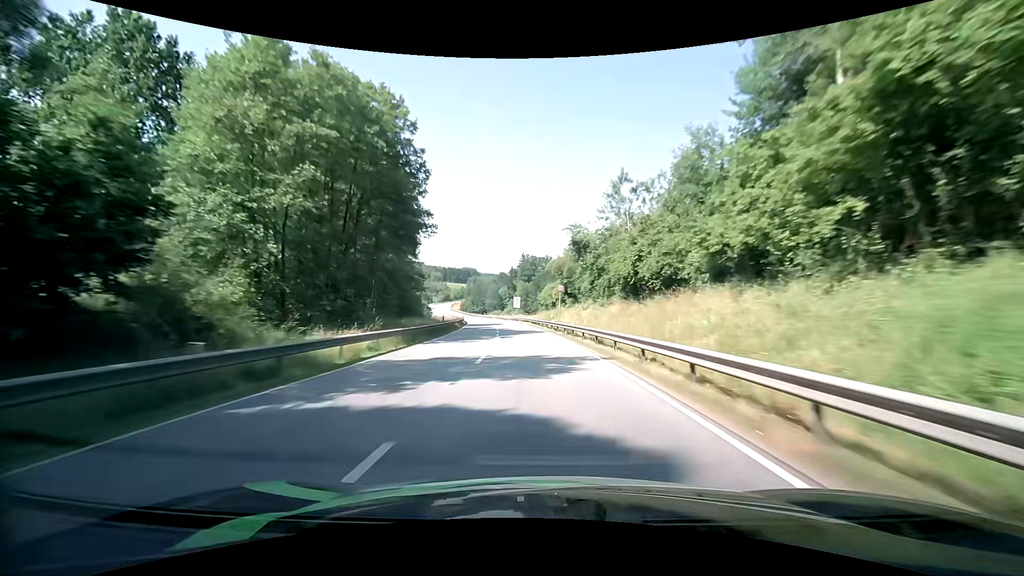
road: primary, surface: asphalt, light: Day
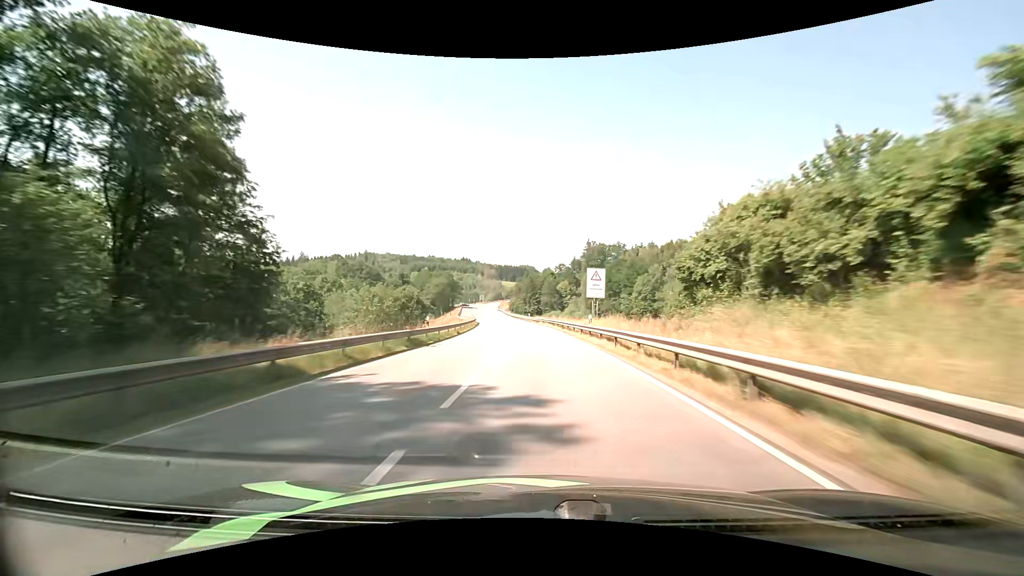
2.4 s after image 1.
(-3.8, +61.7) m; -7°
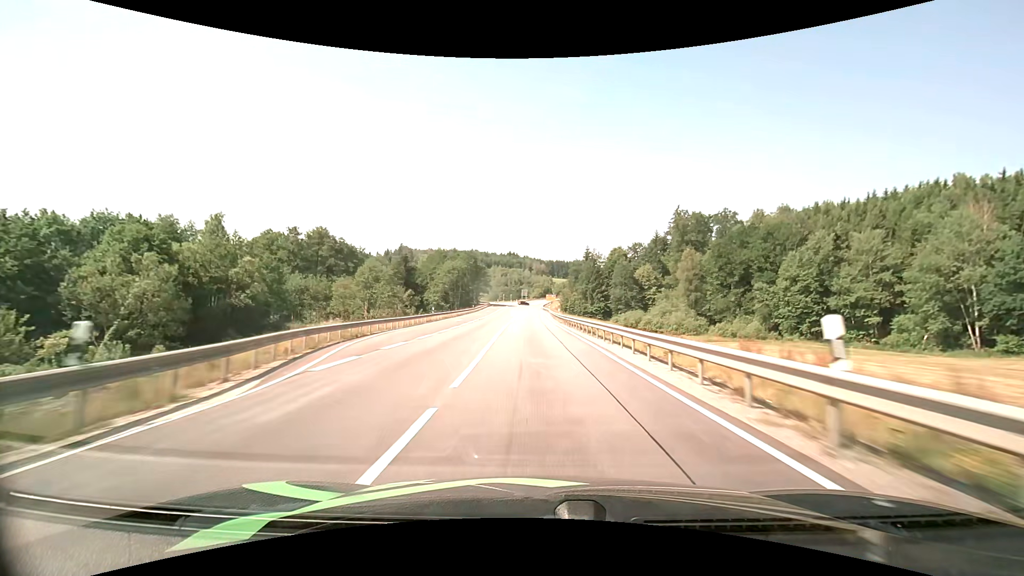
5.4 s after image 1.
(-4.1, +76.8) m; -6°
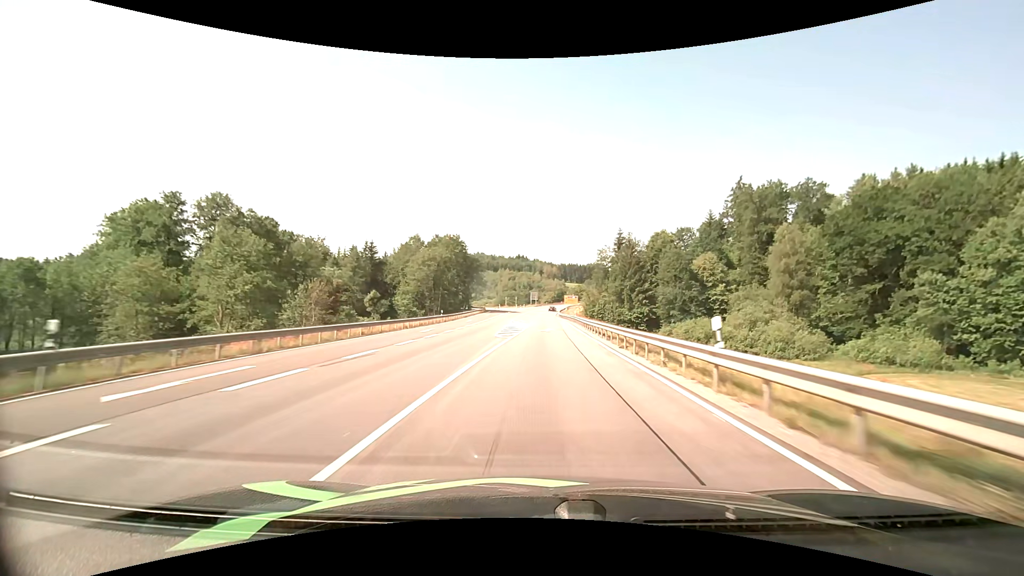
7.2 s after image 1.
(-0.9, +44.2) m; -1°
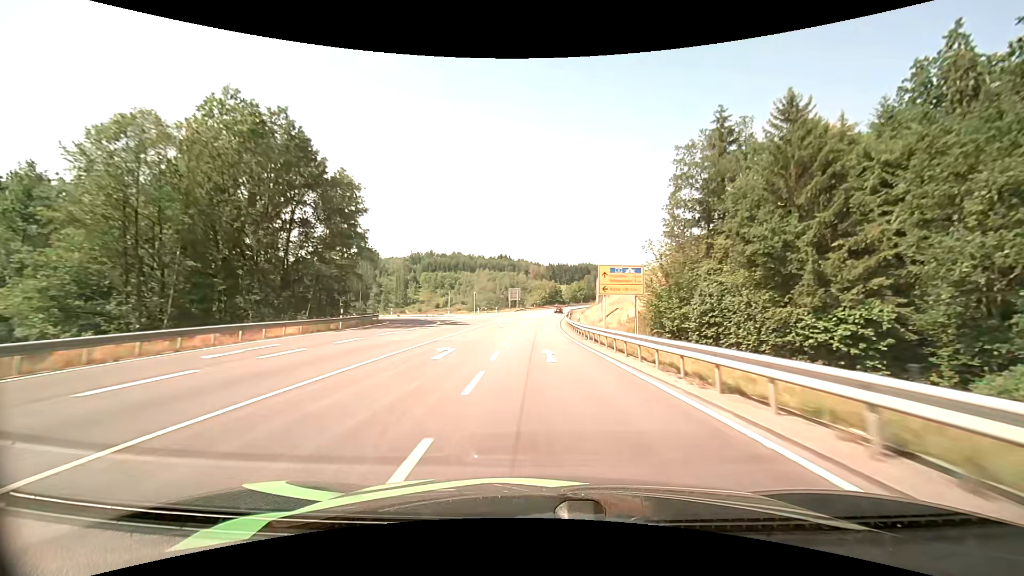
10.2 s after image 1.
(+0.8, +72.2) m; +2°
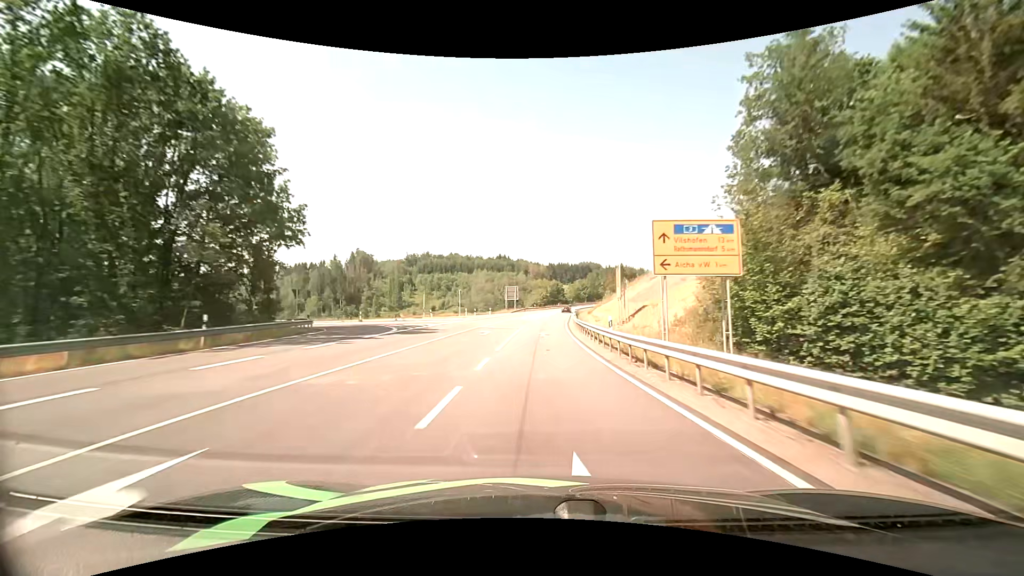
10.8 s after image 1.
(0.0, +14.3) m; 0°
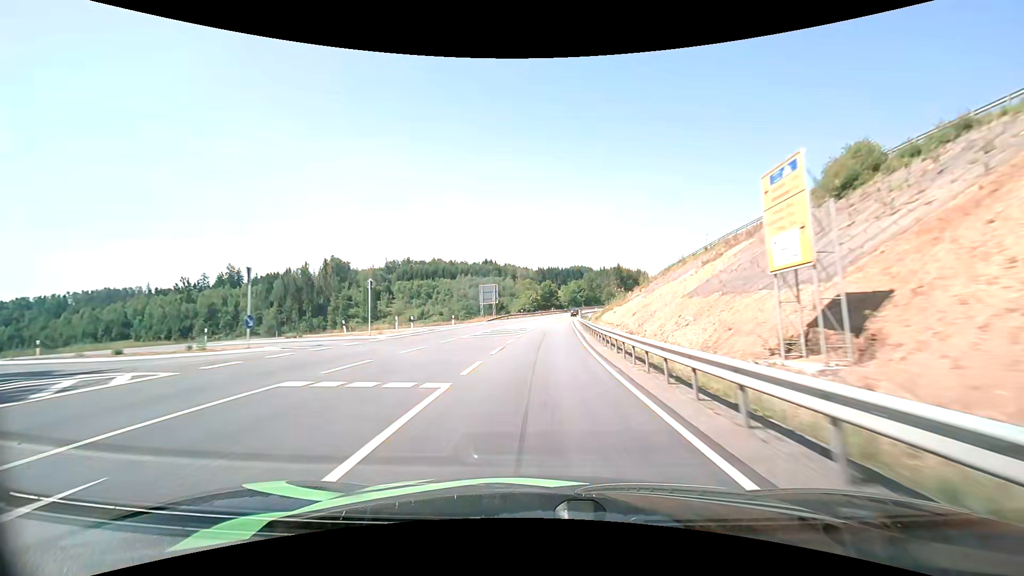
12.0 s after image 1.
(+0.2, +28.8) m; +1°
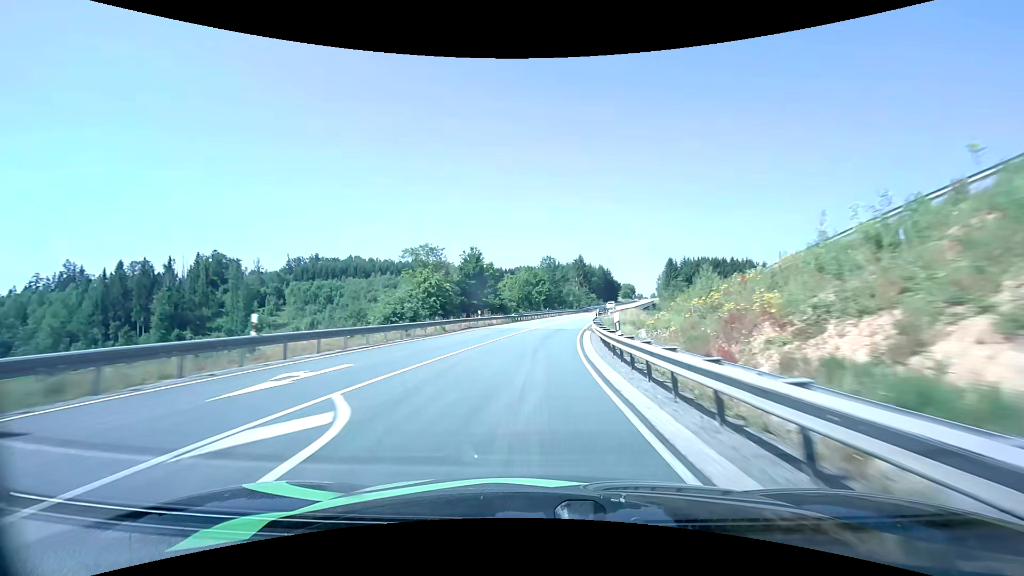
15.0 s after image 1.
(+3.2, +70.2) m; +6°
(0, +10) (+1, +20) (+1, +30) (+2, +40) (+4, +50) (+6, +60) (+7, +69) (+10, +79) (+12, +89) (+14, +99) m
